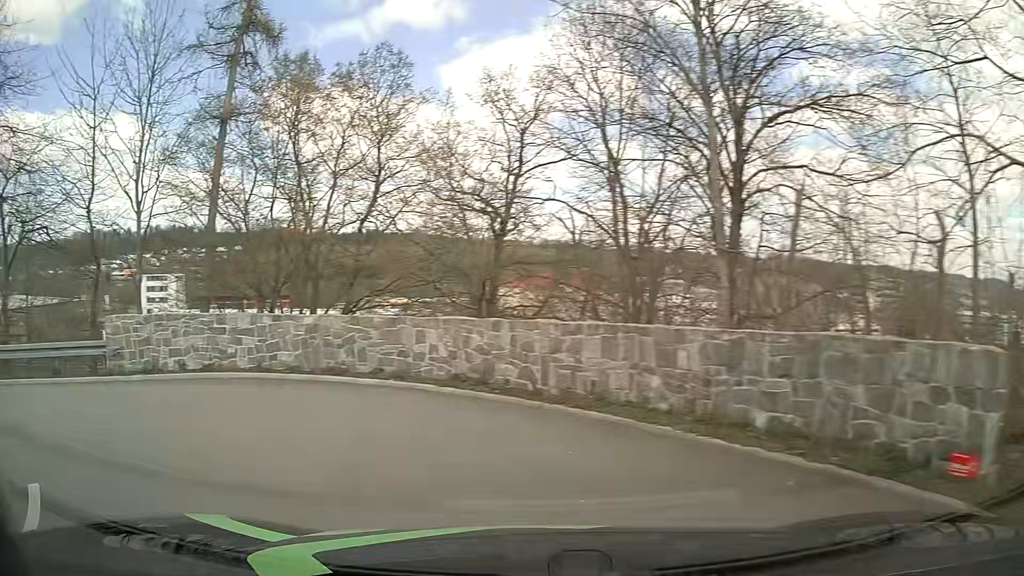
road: tertiary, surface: asphalt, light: Day
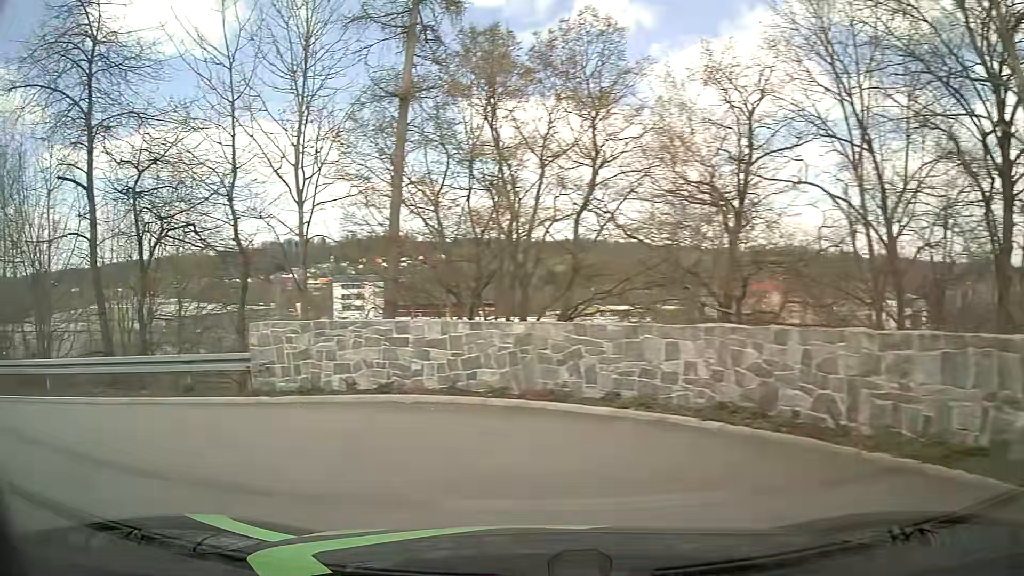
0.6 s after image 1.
(-0.5, +3.0) m; -19°
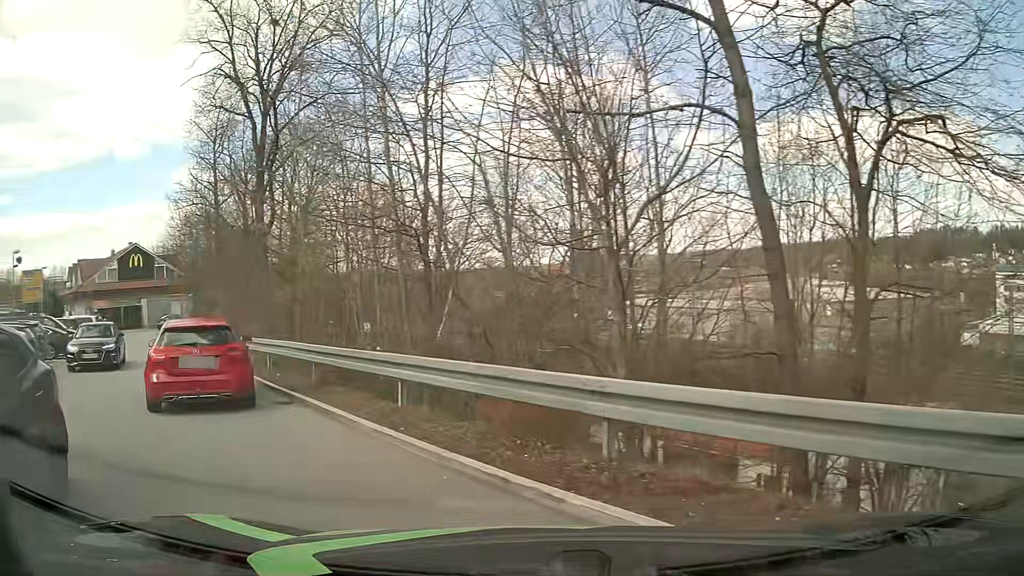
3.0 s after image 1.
(-4.5, +8.3) m; -57°
